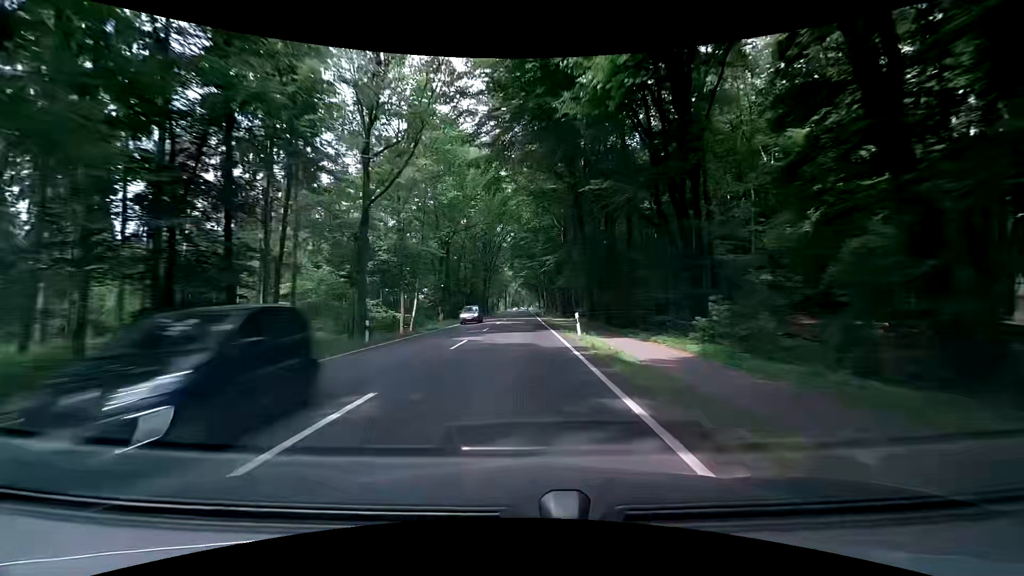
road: primary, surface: asphalt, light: Day
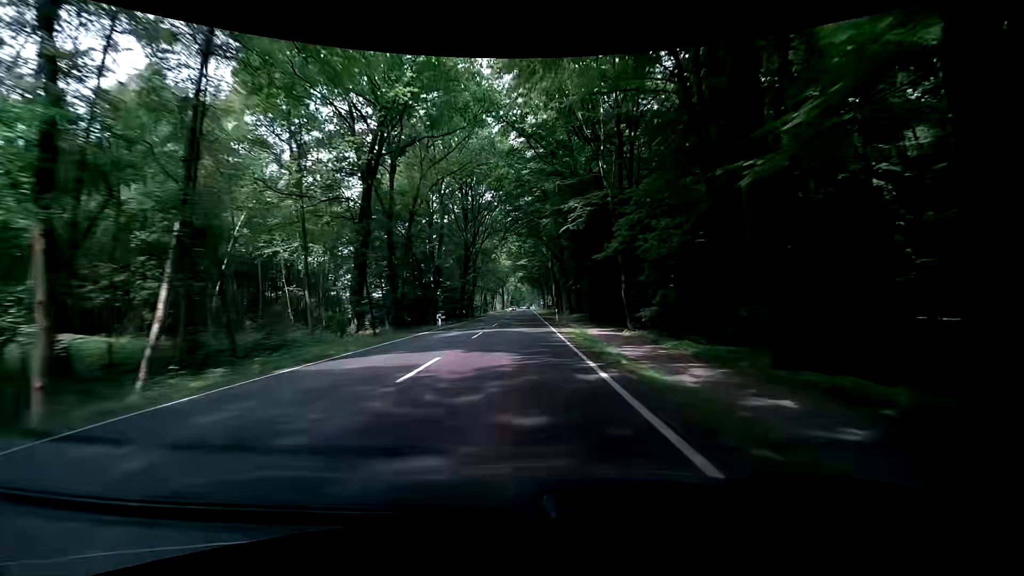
(+0.1, +31.6) m; 0°
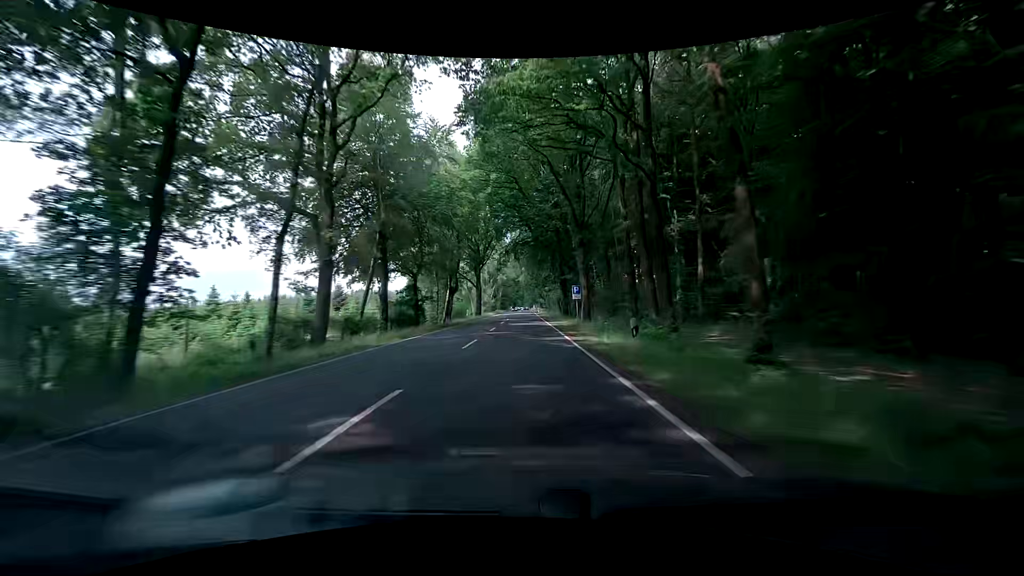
(+0.5, +78.9) m; 0°
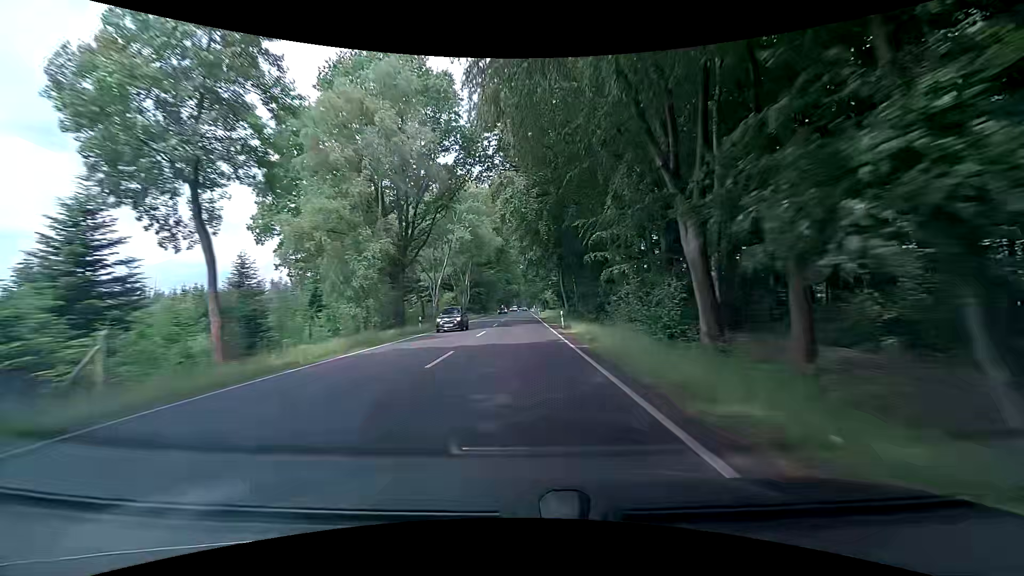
(+0.7, +78.9) m; 0°
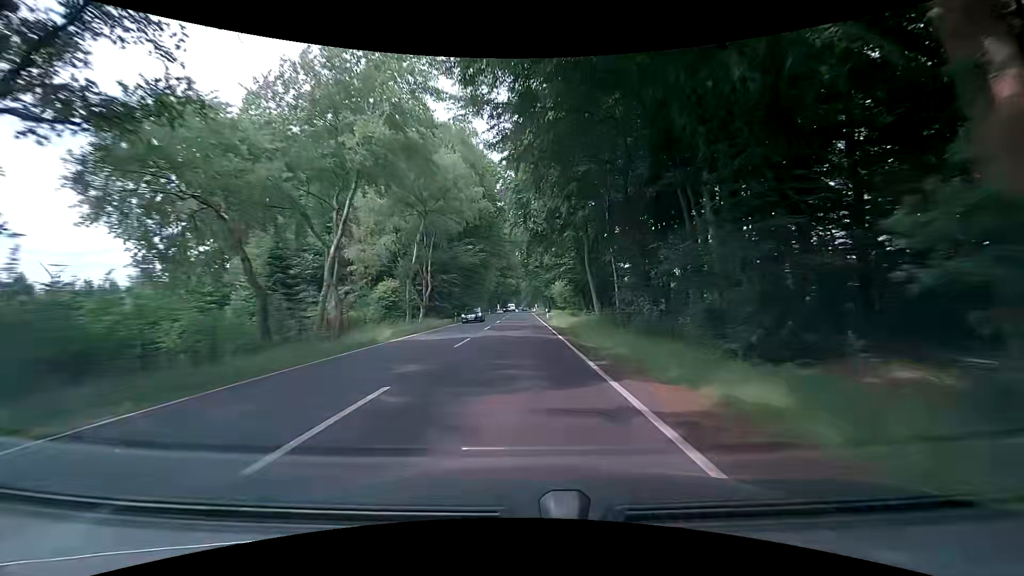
(+0.1, +31.6) m; 0°
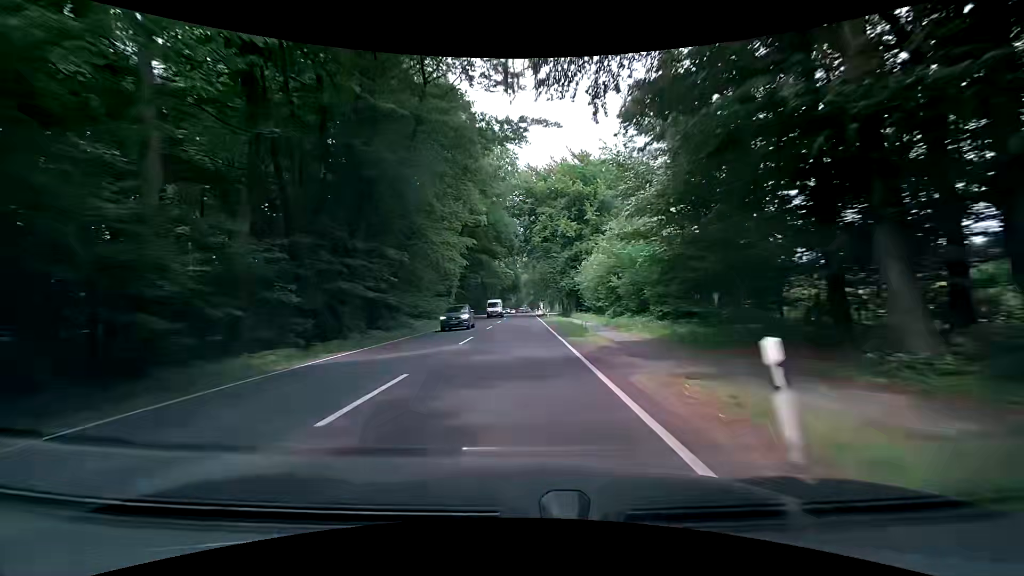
(-0.2, +47.5) m; 0°
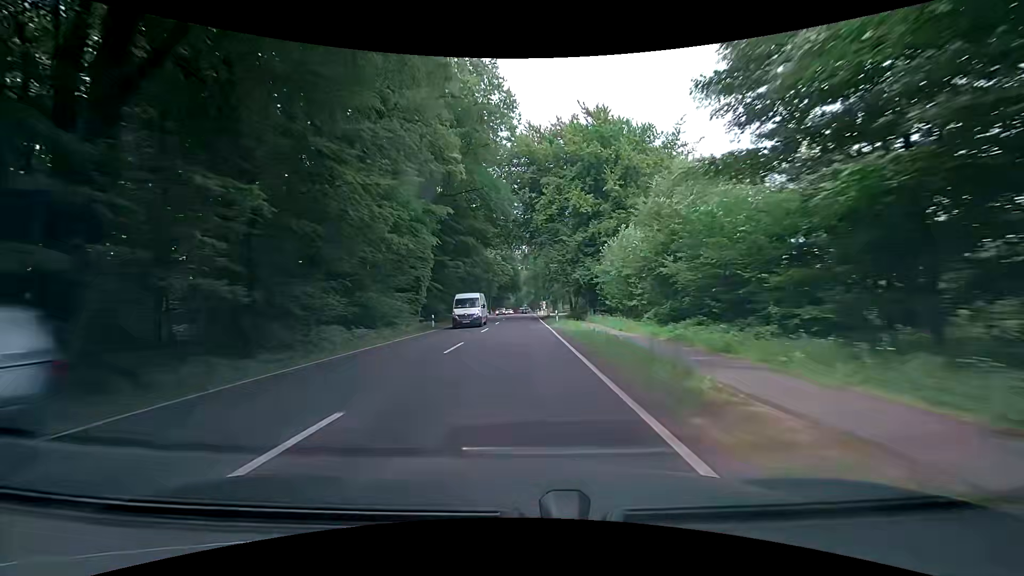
(0.0, +15.8) m; -1°
